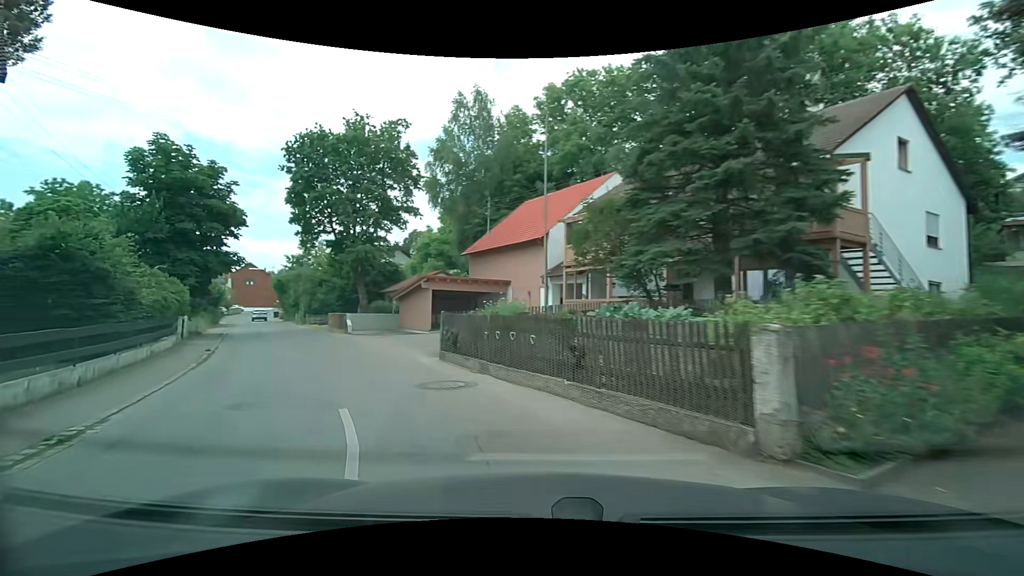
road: residential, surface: asphalt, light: Day
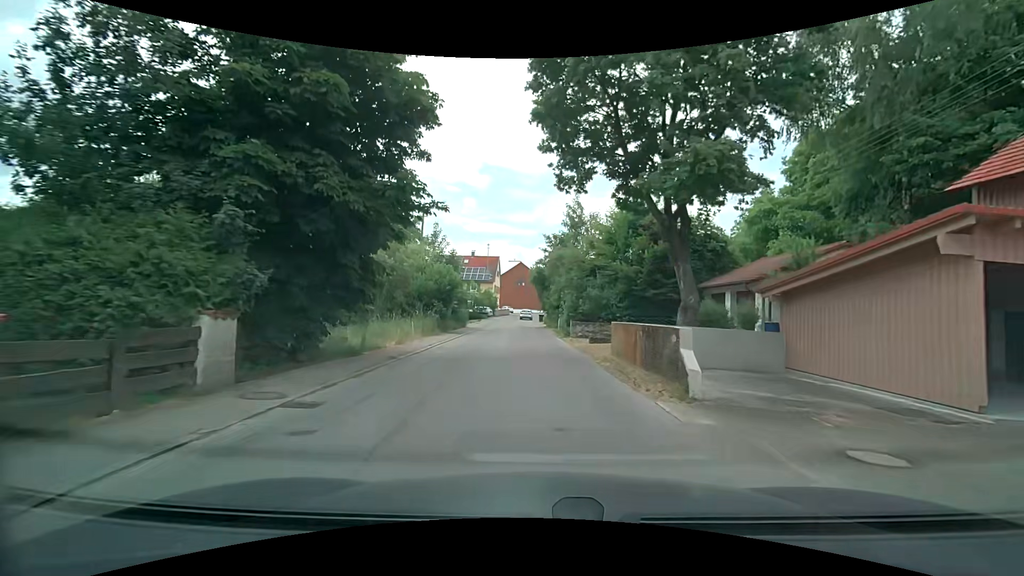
(-7.7, +19.7) m; -29°
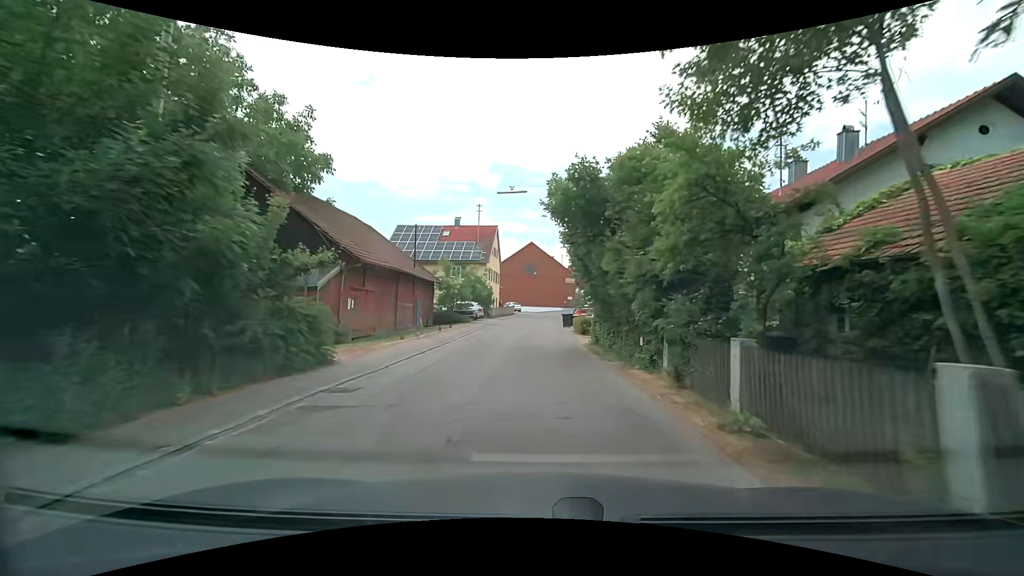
(-0.9, +30.6) m; -2°
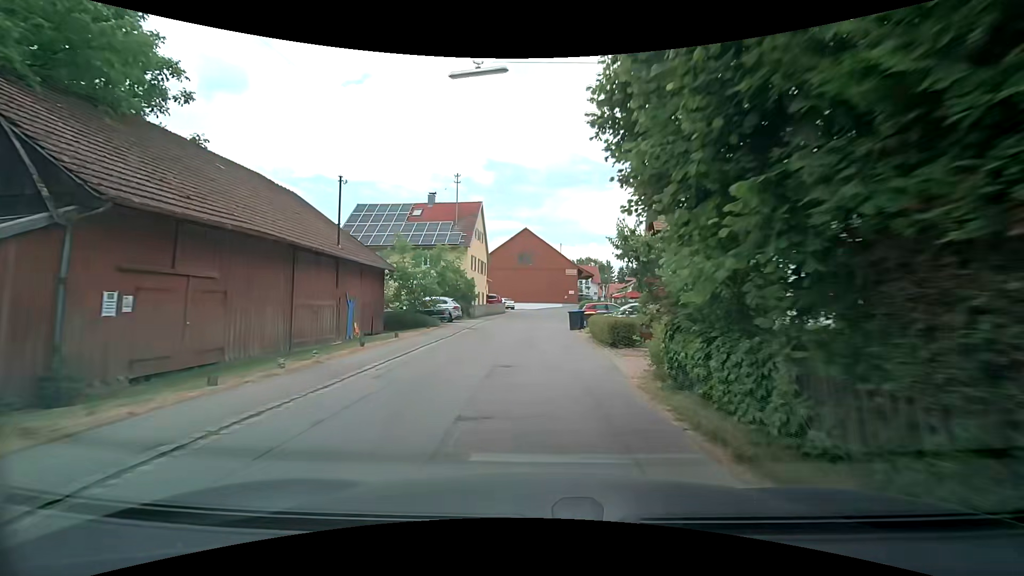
(0.0, +11.5) m; +1°
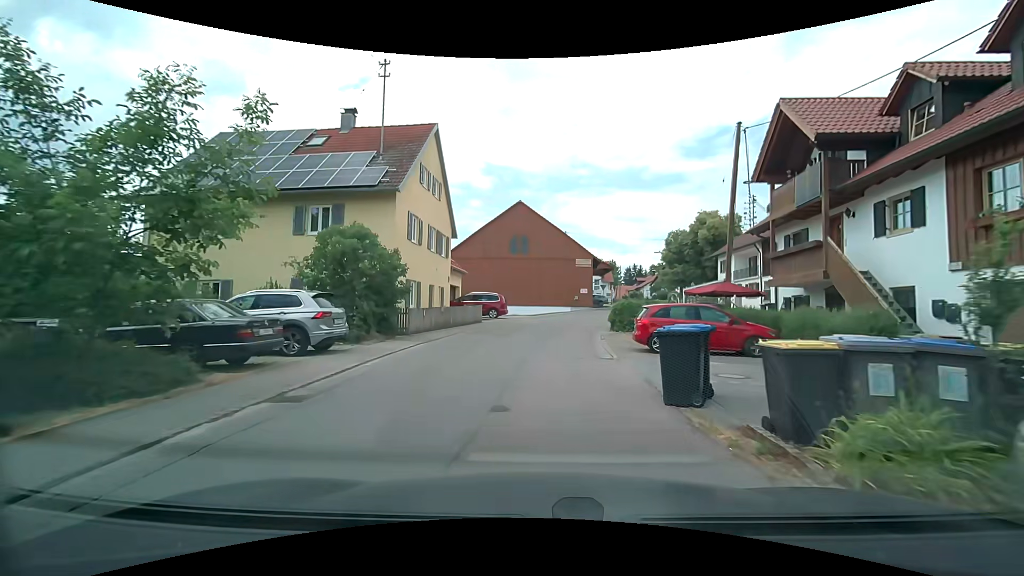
(-0.4, +20.1) m; -1°
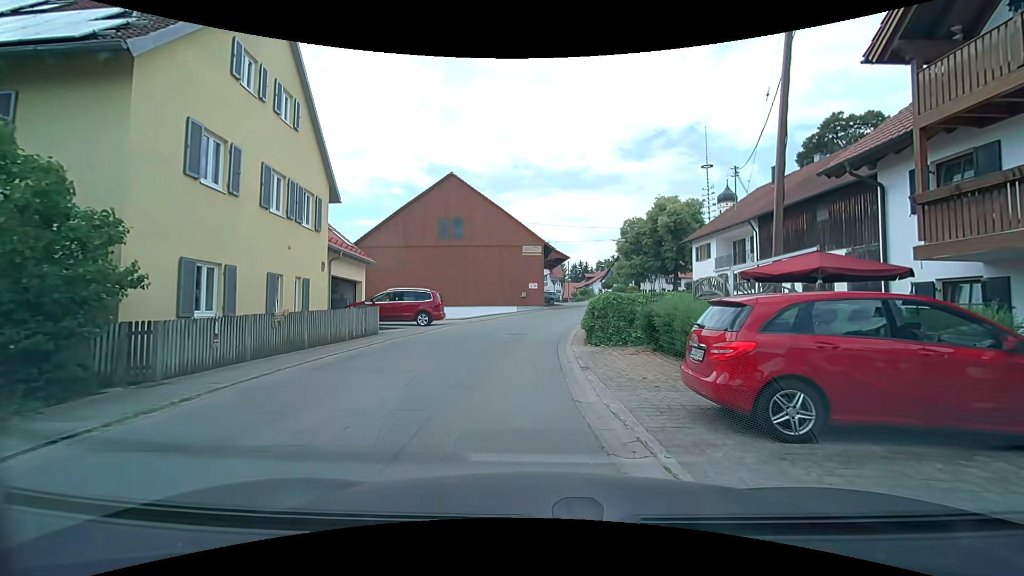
(+0.4, +10.3) m; +8°
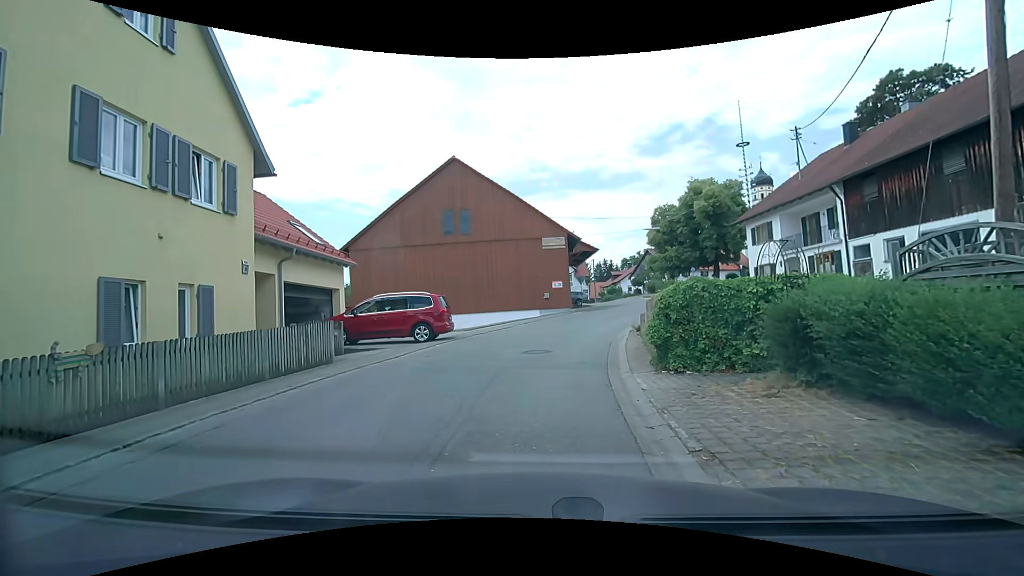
(-0.2, +5.9) m; -4°
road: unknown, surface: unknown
